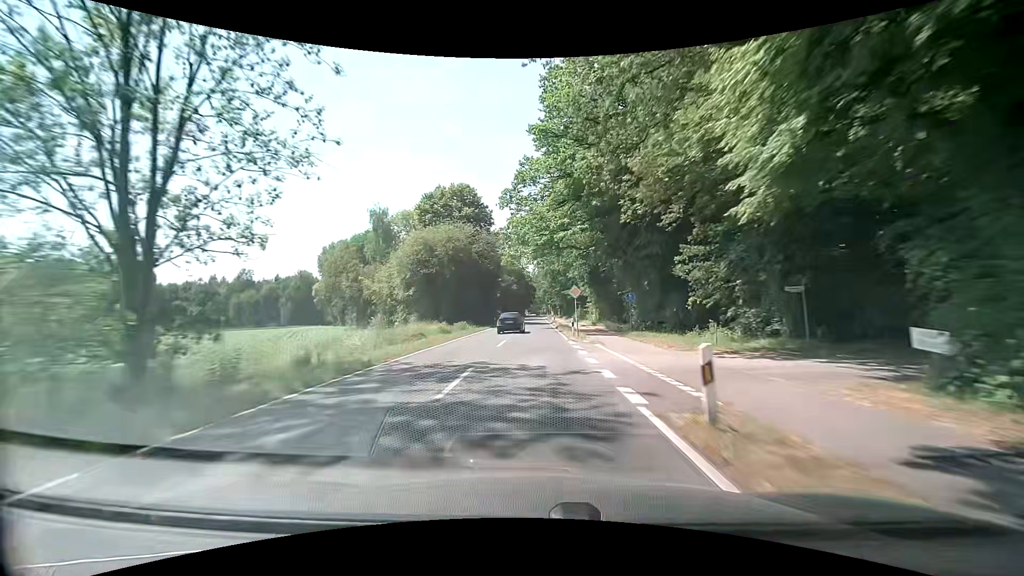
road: secondary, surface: asphalt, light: Day
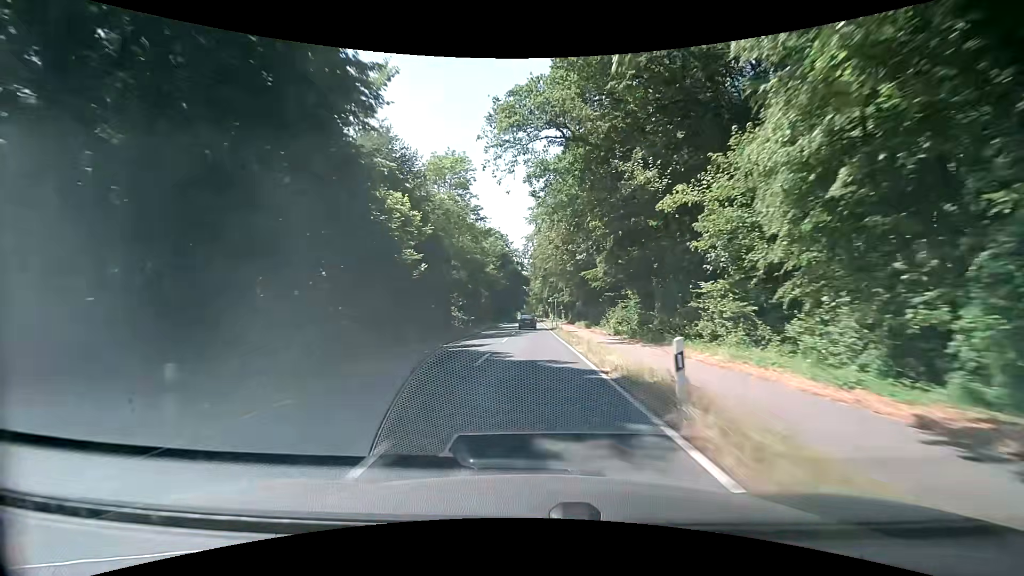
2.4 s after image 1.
(+0.2, +54.9) m; +1°
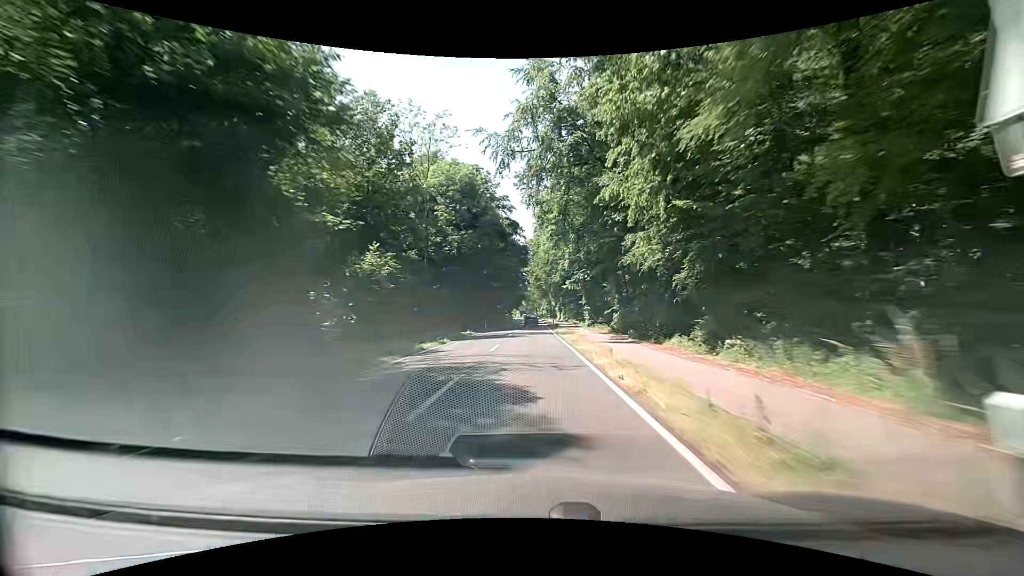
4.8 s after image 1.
(0.0, +54.8) m; 0°
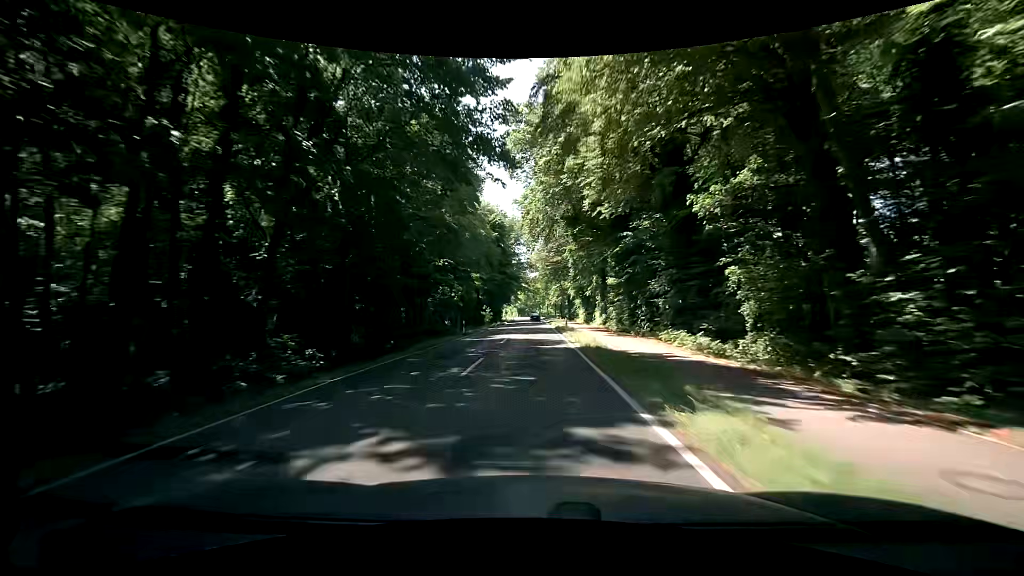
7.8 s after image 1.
(+0.3, +67.9) m; 0°
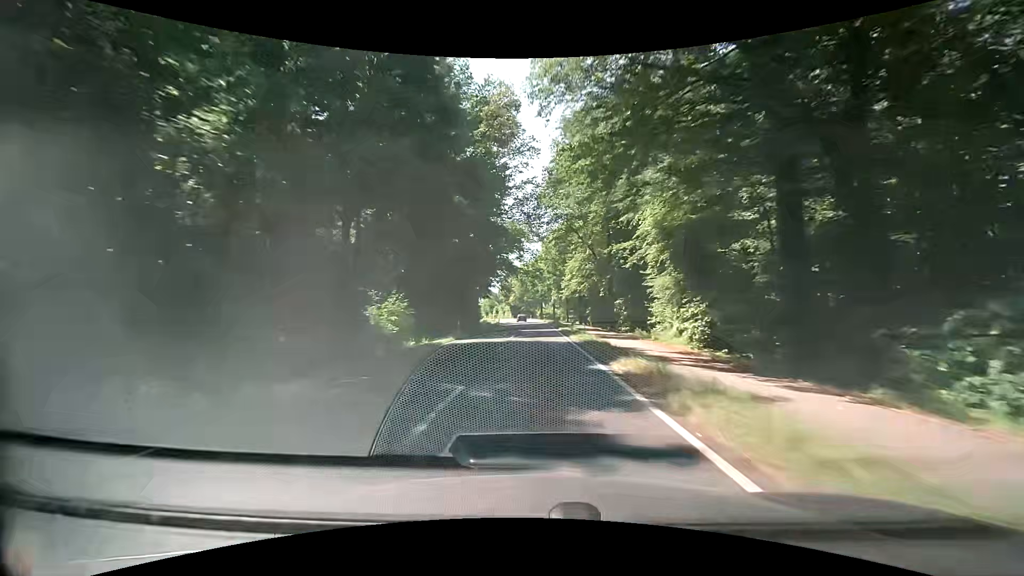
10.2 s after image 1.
(0.0, +53.3) m; 0°
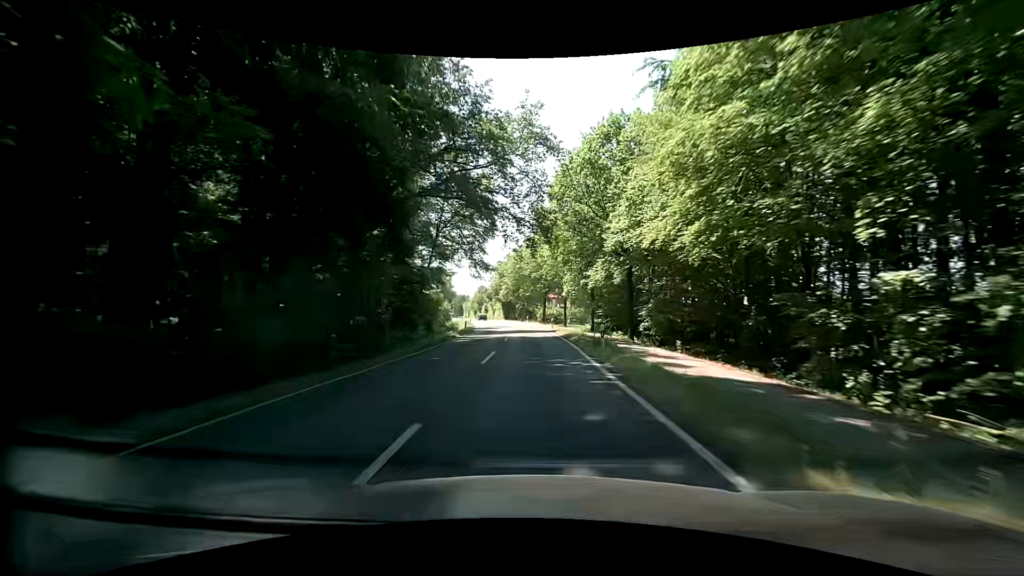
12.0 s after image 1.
(+0.2, +39.0) m; 0°
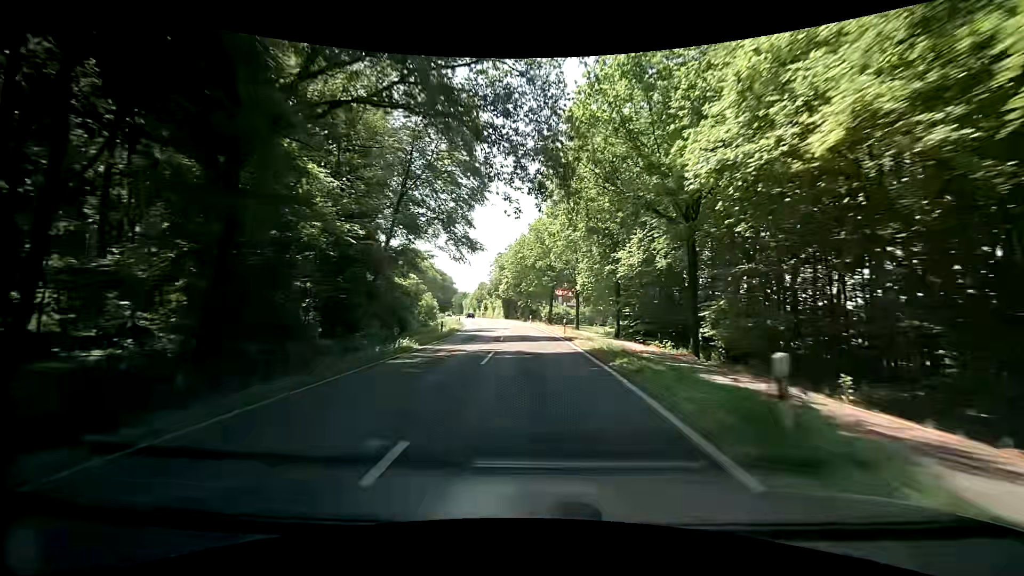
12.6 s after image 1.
(-0.1, +12.8) m; -1°
(0, +10) (0, +20) (0, +30) (-1, +40) (-2, +50) (-3, +60) (-5, +70) (-7, +80) (-9, +89) (-11, +99) m
